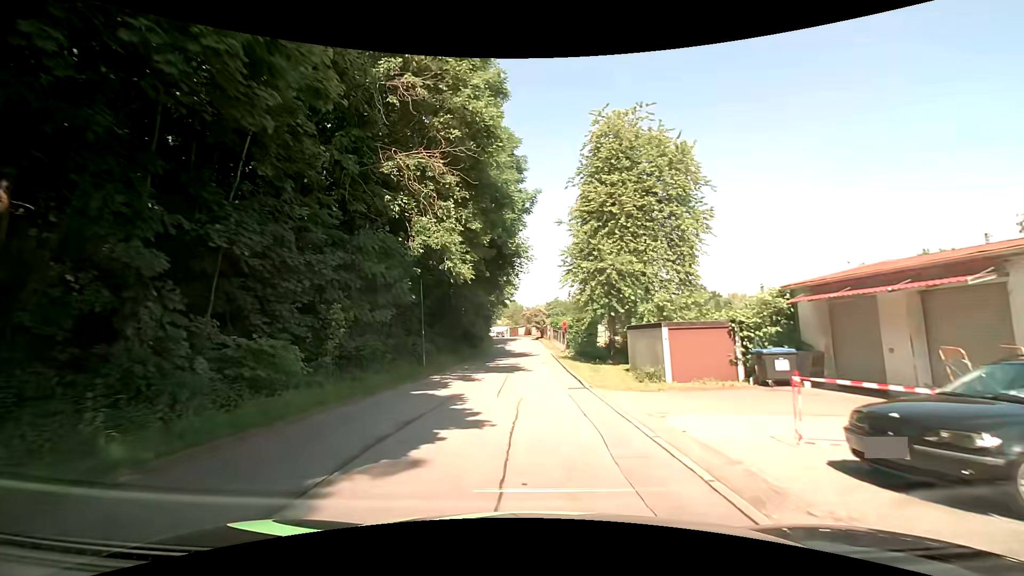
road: residential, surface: asphalt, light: Day
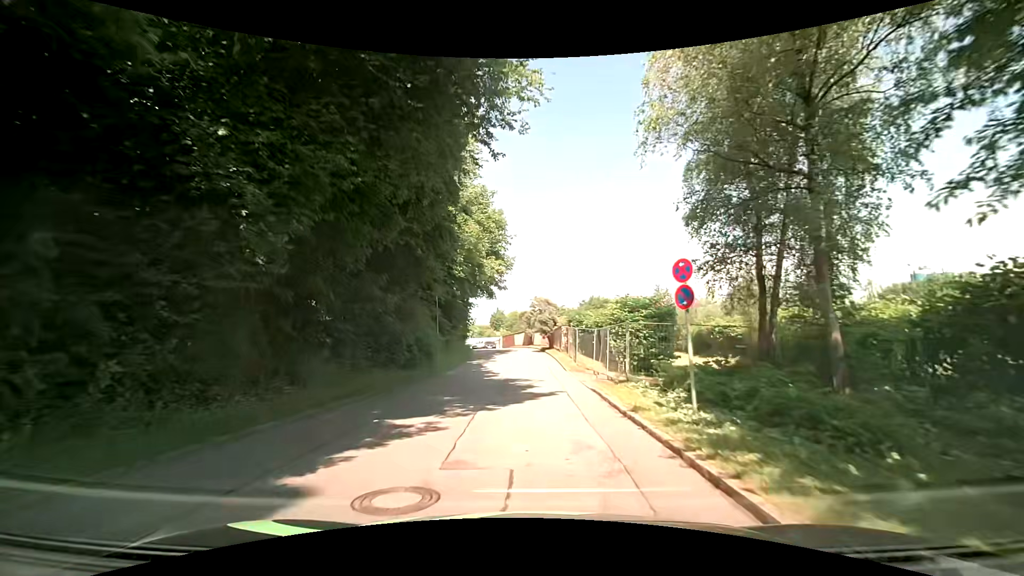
(-0.2, +28.2) m; -1°
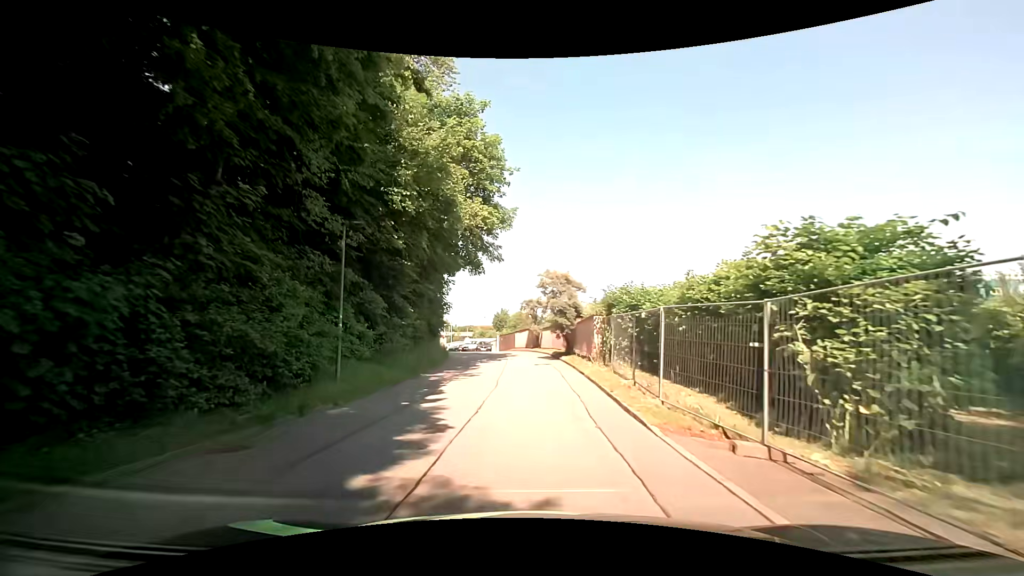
(0.0, +16.1) m; -1°
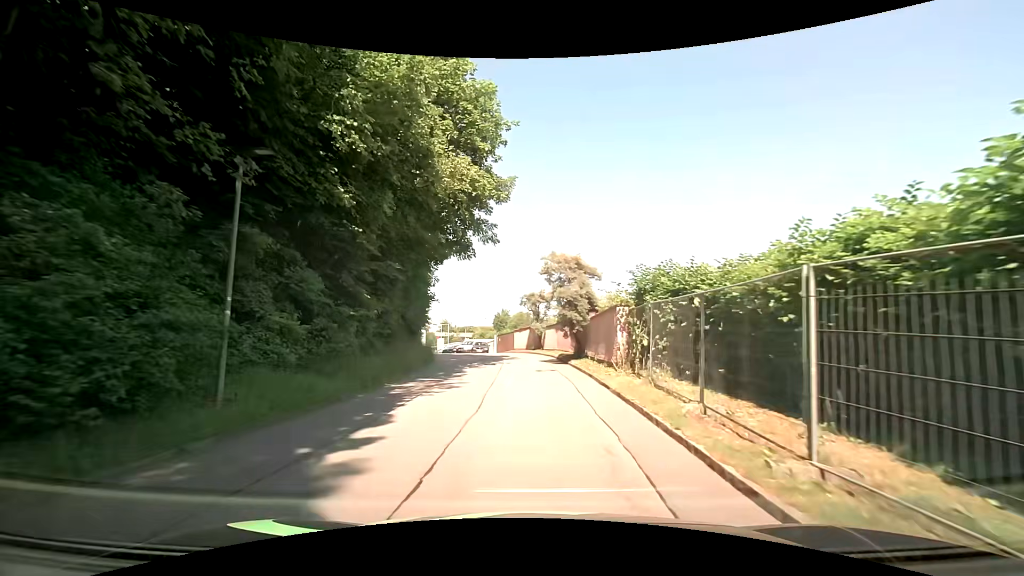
(+0.1, +5.3) m; +1°
